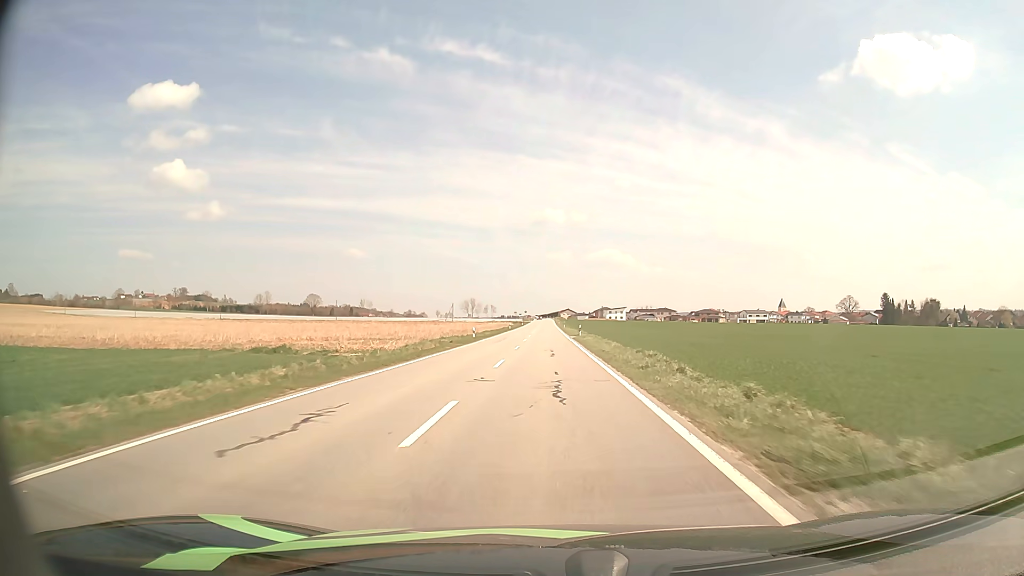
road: tertiary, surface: asphalt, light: Day
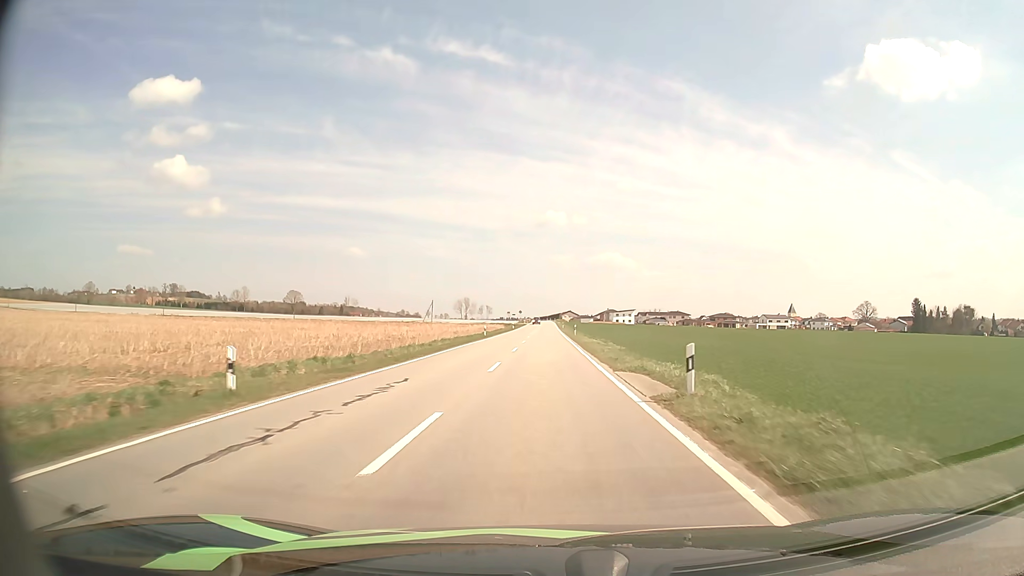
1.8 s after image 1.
(0.0, +38.9) m; 0°
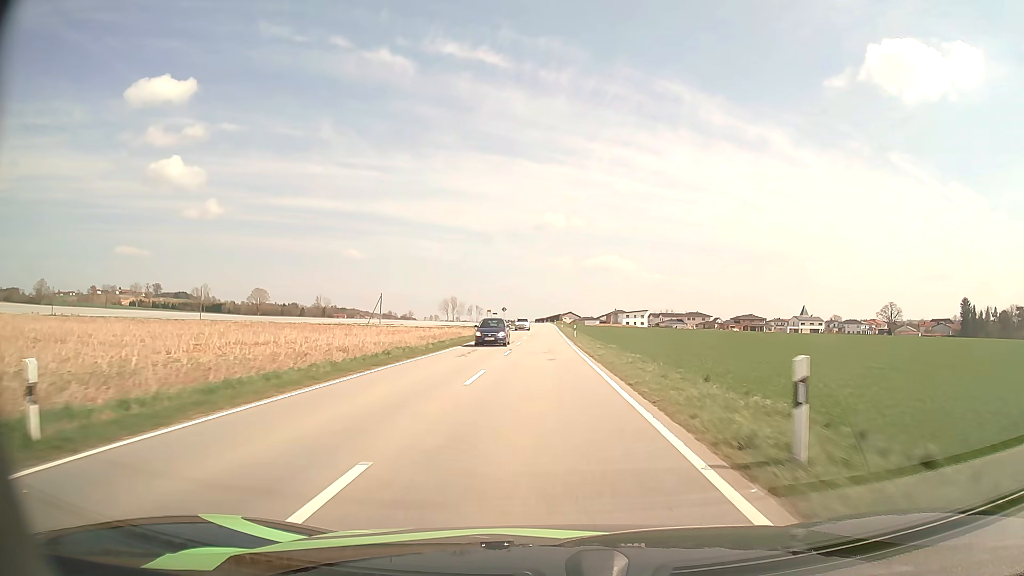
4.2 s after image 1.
(+0.1, +53.5) m; 0°
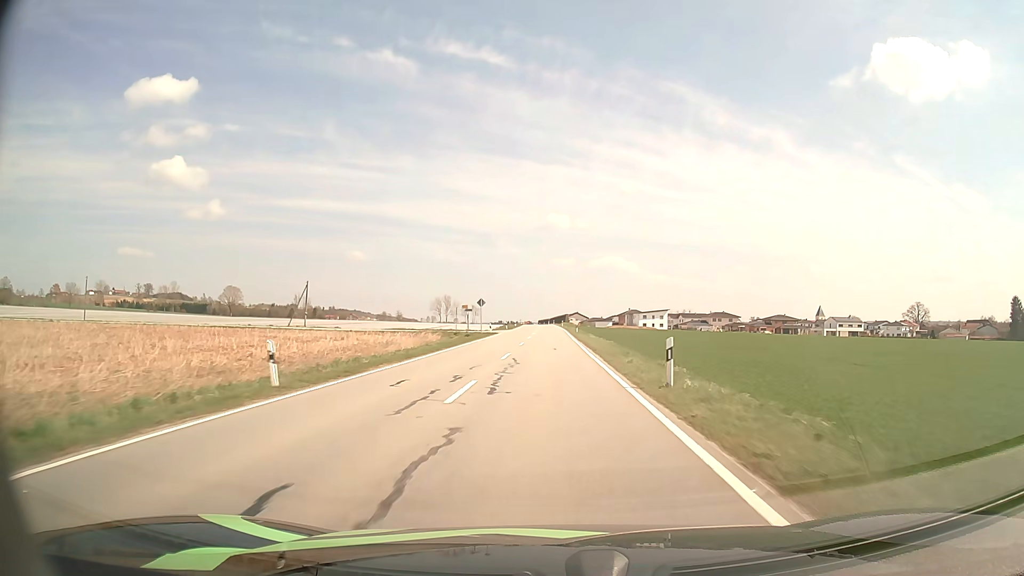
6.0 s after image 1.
(-0.1, +41.2) m; 0°
(0, +10) (0, +20) (0, +30) (0, +40) (0, +50) (0, +60) (0, +70) (0, +80) (0, +90) (0, +100) m
